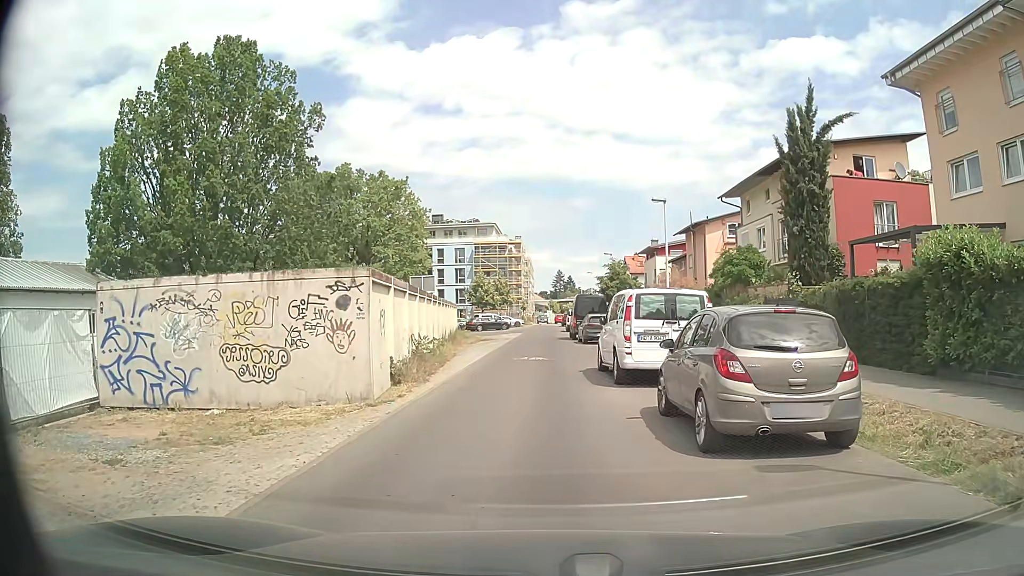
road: residential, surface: asphalt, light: Day
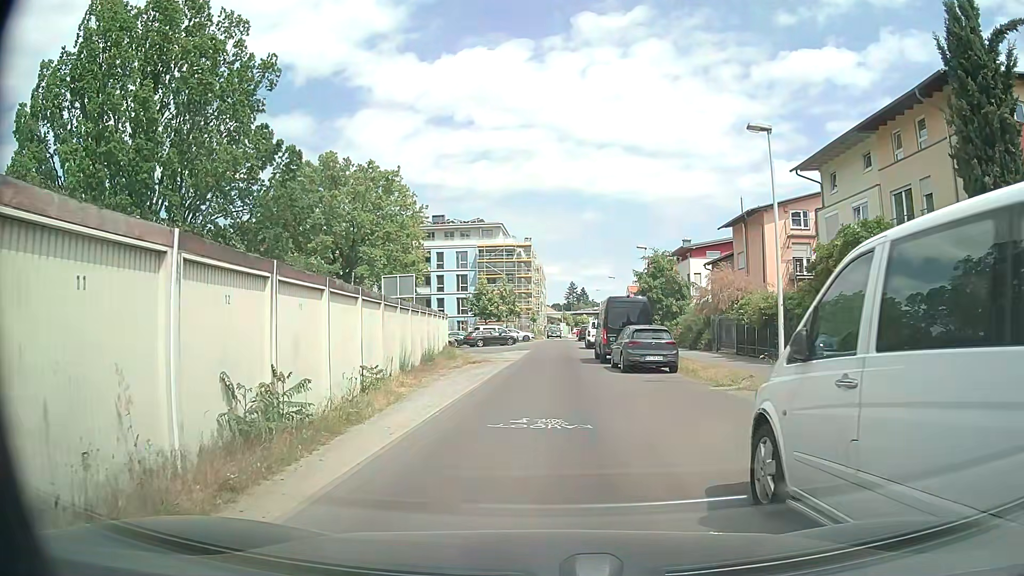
(-0.1, +12.2) m; -1°
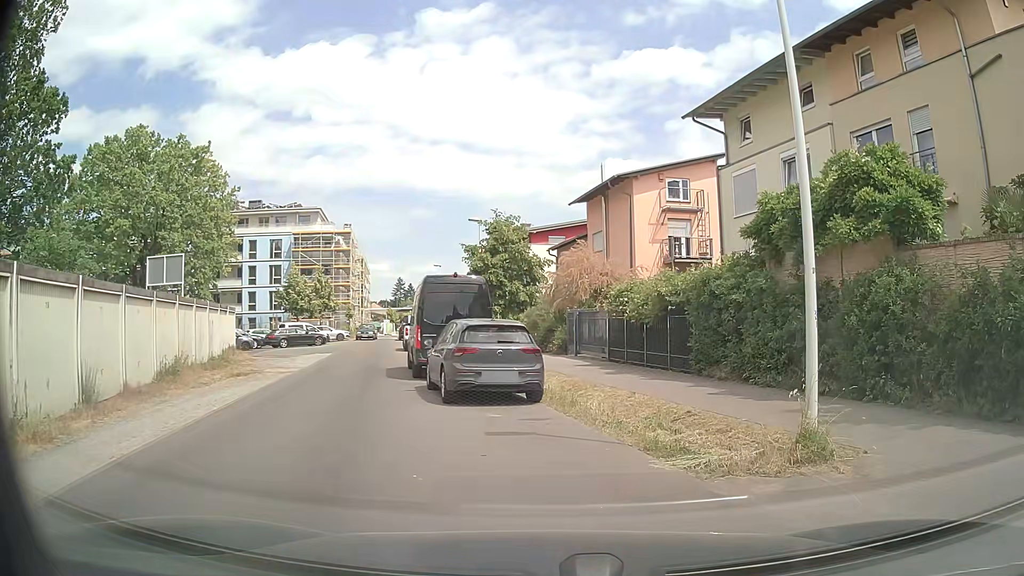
(+0.7, +9.0) m; +15°
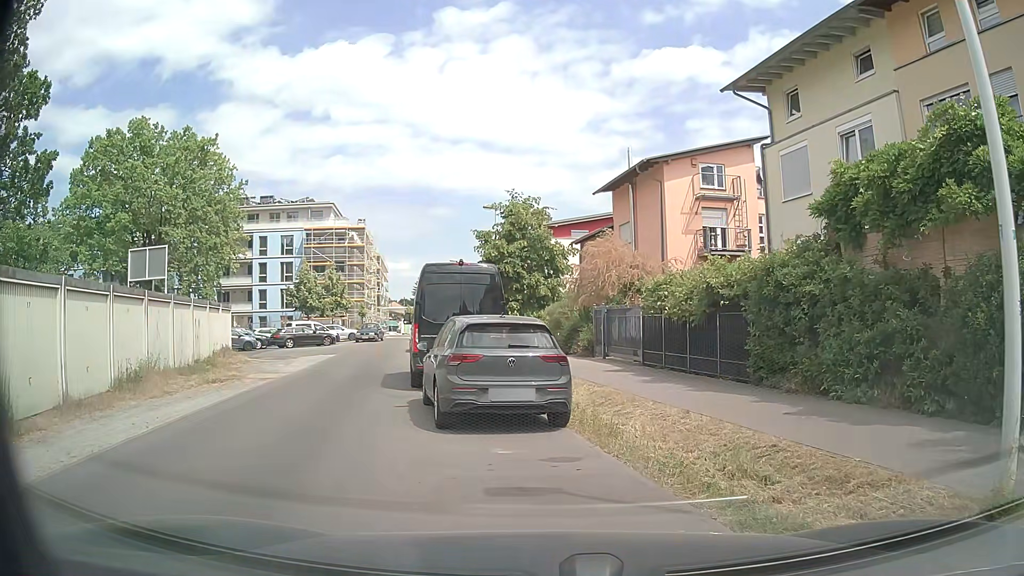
(0.0, +2.9) m; -2°
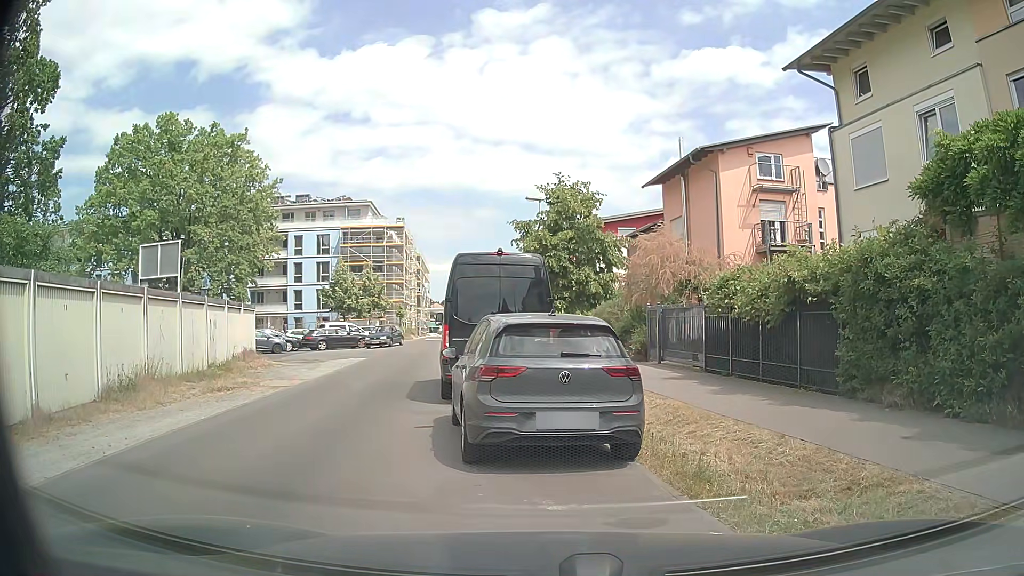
(-0.1, +2.1) m; -3°
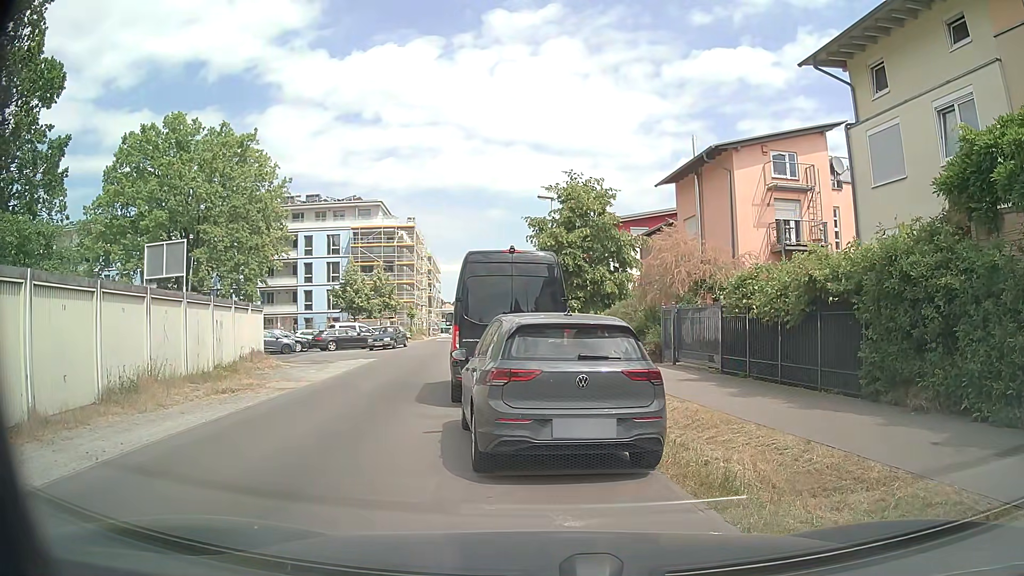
(0.0, +0.4) m; 0°
